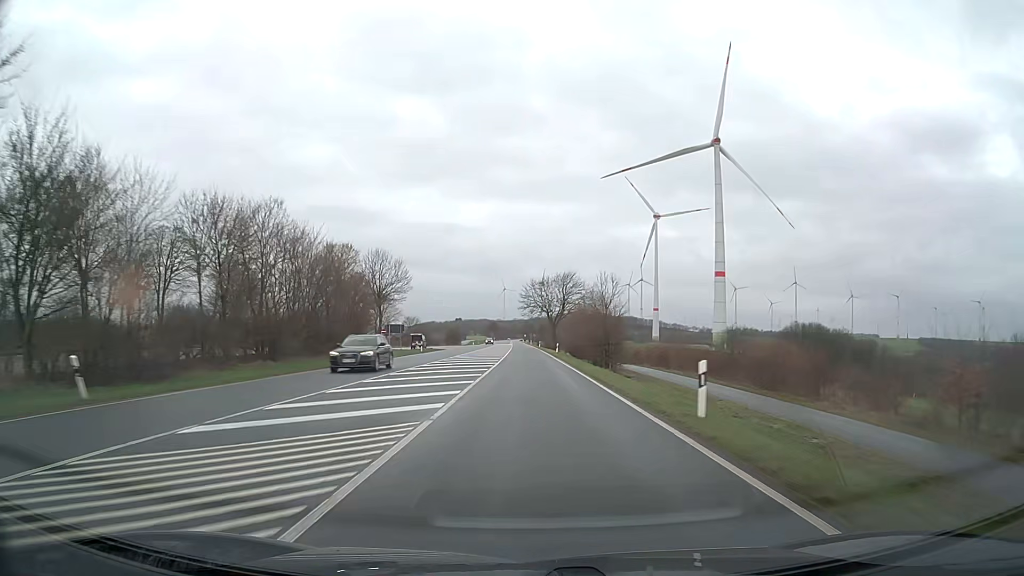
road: primary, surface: asphalt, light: Day
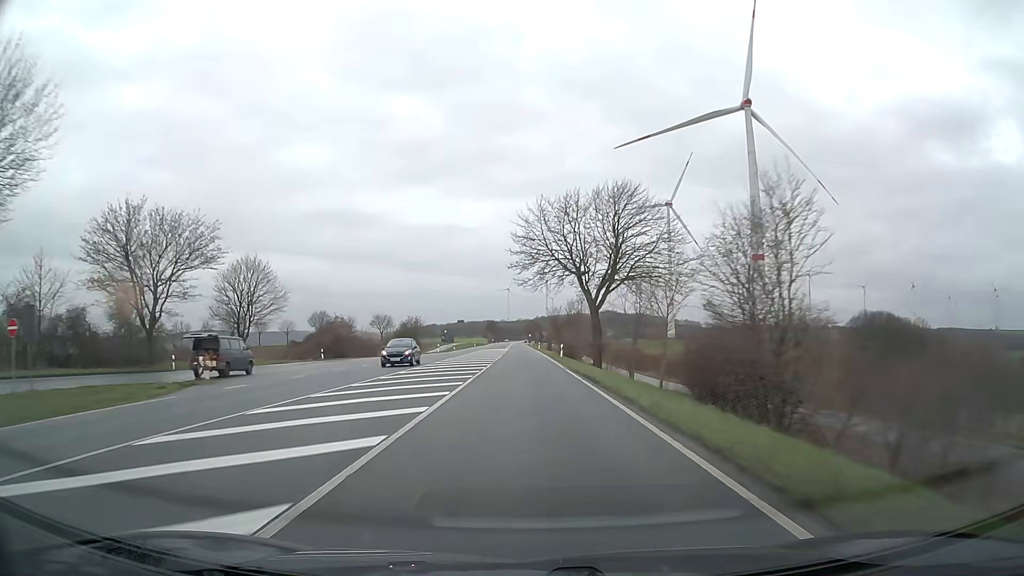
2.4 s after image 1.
(0.0, +63.4) m; 0°
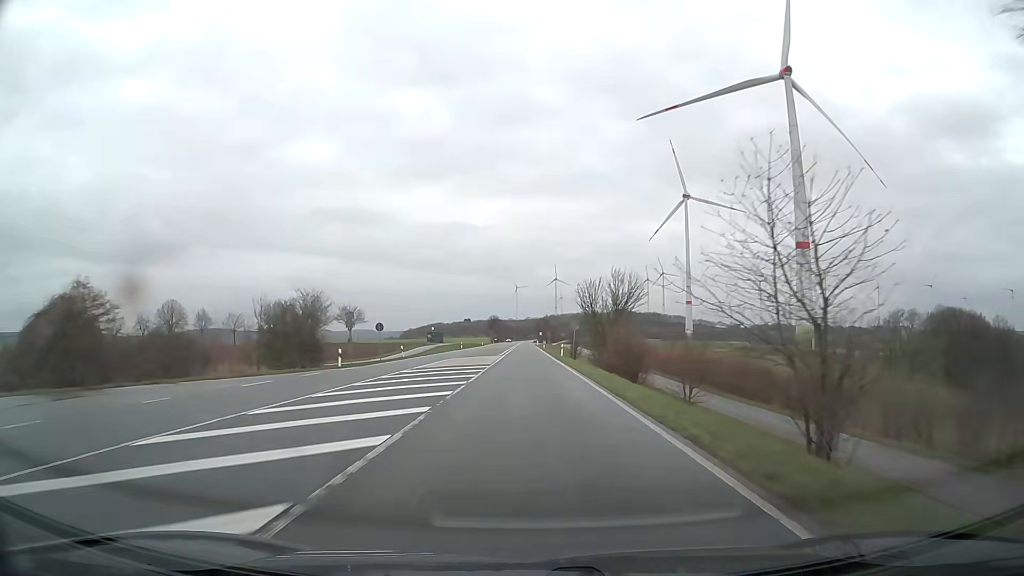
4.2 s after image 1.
(-0.5, +47.5) m; -1°
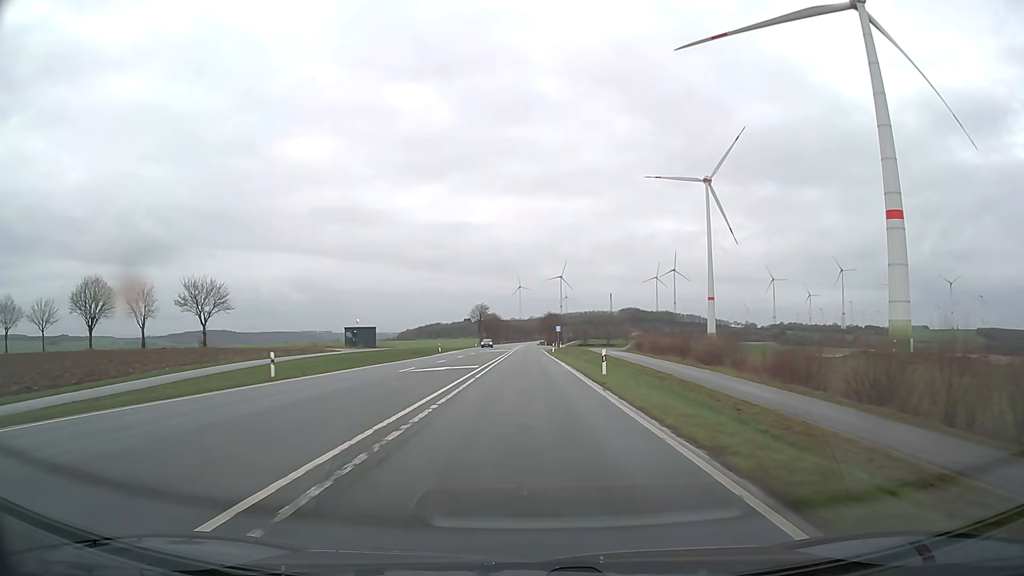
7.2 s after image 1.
(-0.3, +79.1) m; 0°
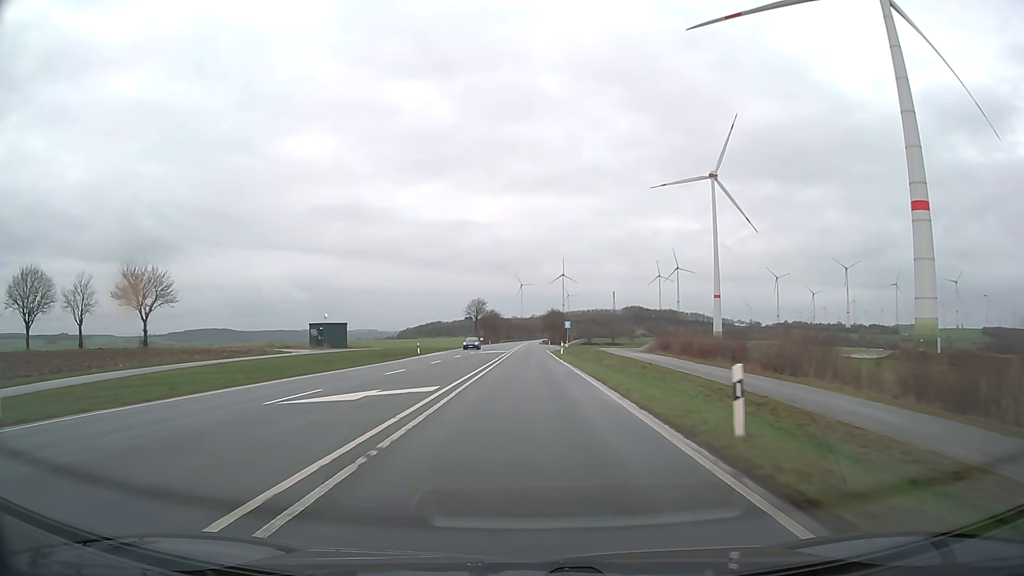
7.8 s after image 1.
(0.0, +15.8) m; 0°
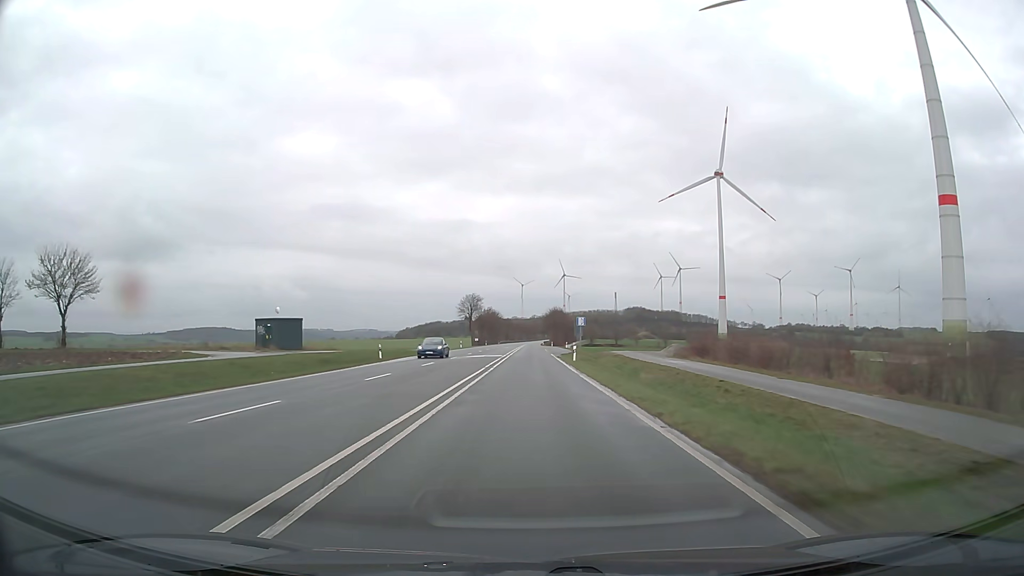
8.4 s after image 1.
(0.0, +15.8) m; 0°
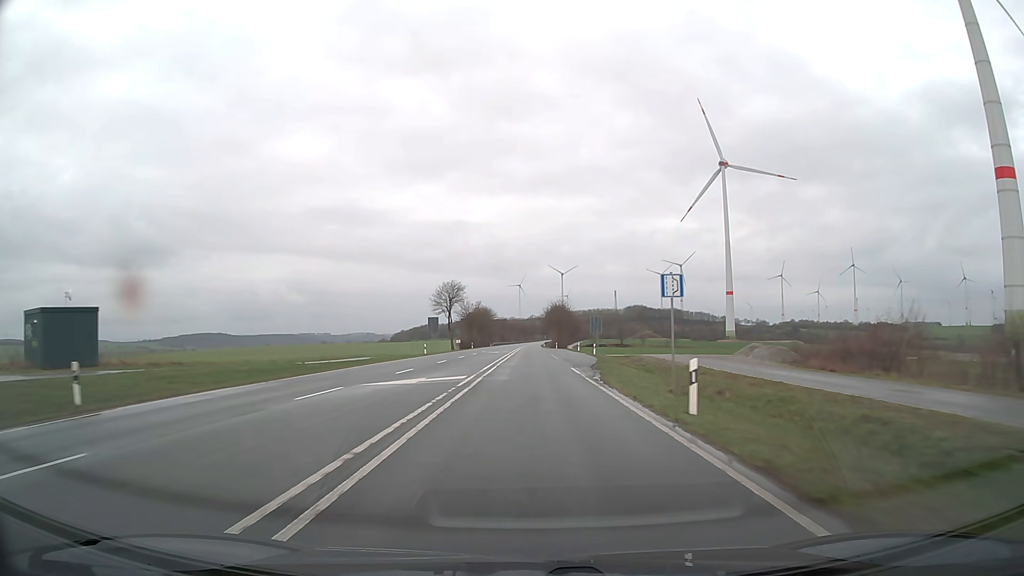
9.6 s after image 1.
(+0.1, +31.6) m; 0°
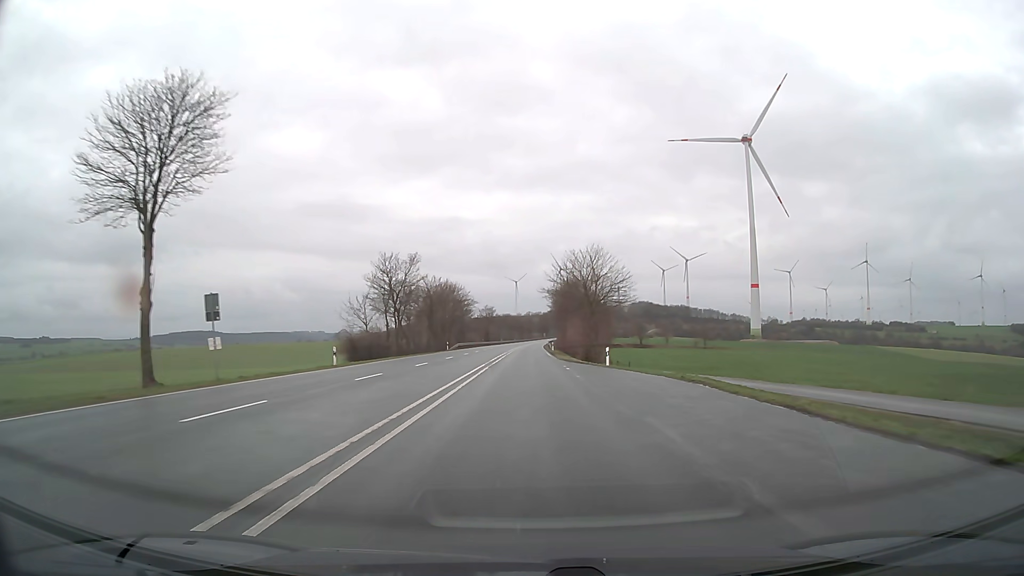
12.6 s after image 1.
(+0.2, +79.0) m; 0°
(0, +10) (0, +20) (0, +30) (0, +40) (0, +50) (0, +60) (0, +70) (0, +80) (0, +90) (0, +100) m
